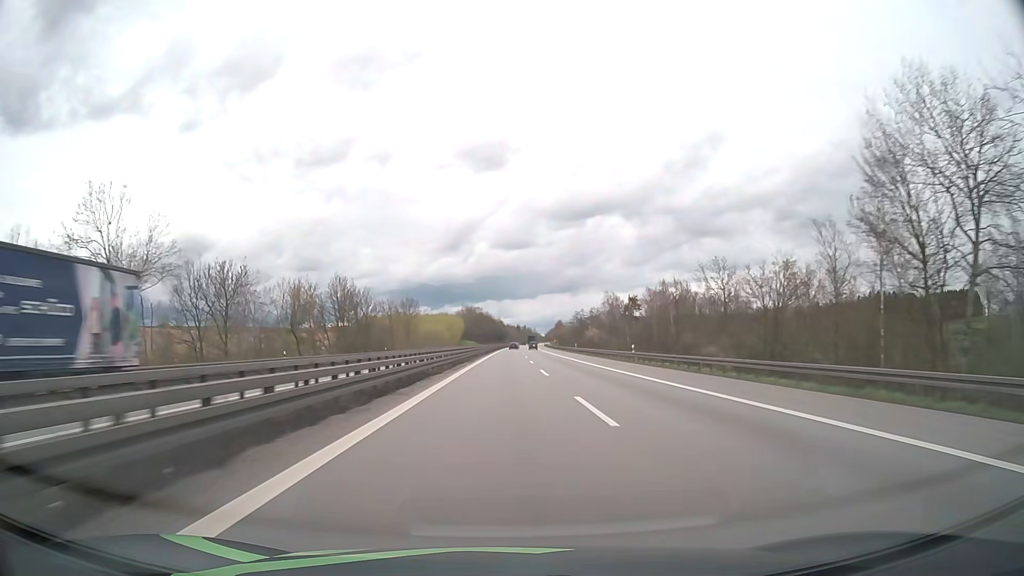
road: motorway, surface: asphalt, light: Day
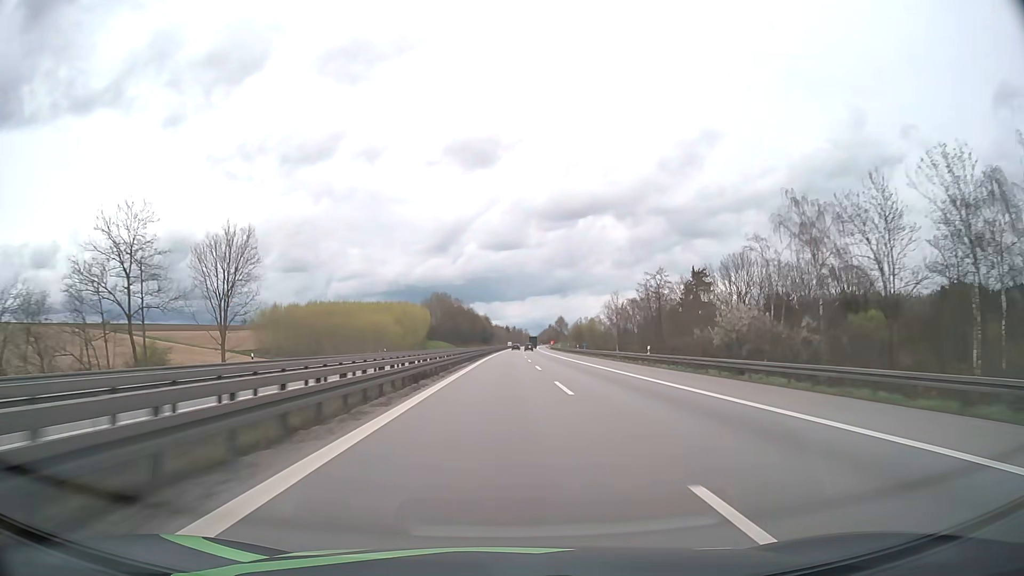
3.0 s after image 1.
(+0.6, +101.7) m; +1°
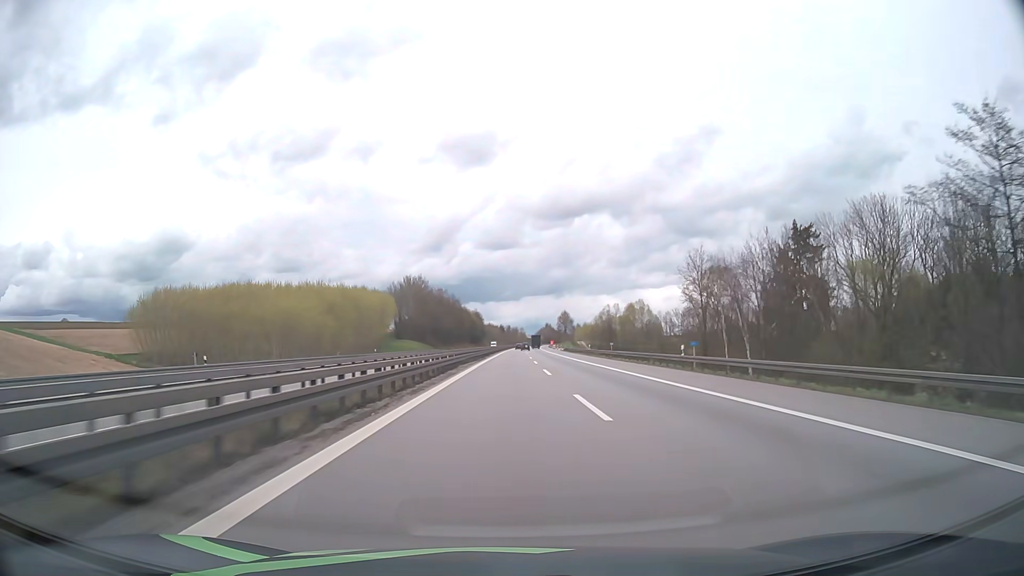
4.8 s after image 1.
(+0.3, +60.9) m; 0°
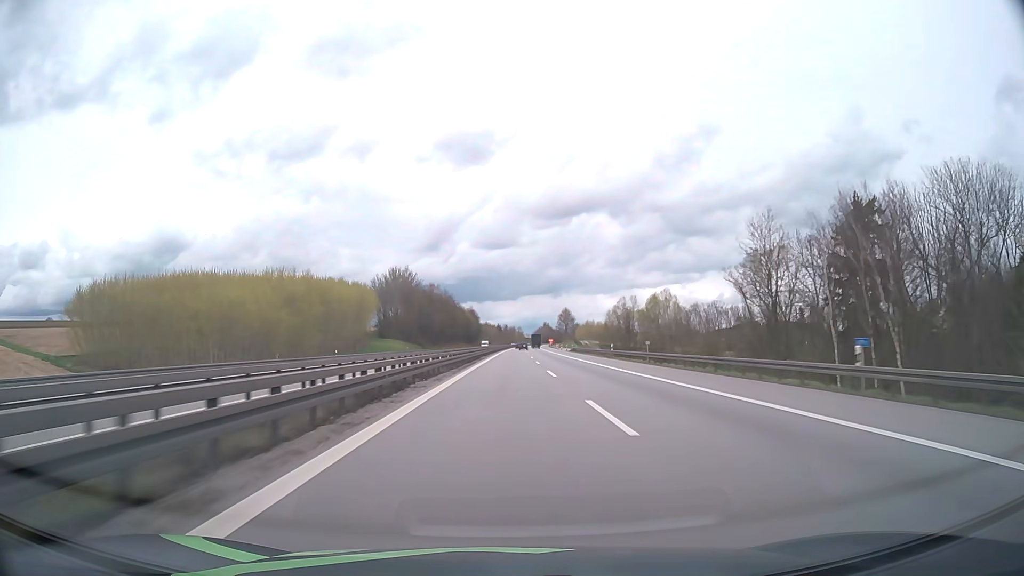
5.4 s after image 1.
(0.0, +20.3) m; 0°
